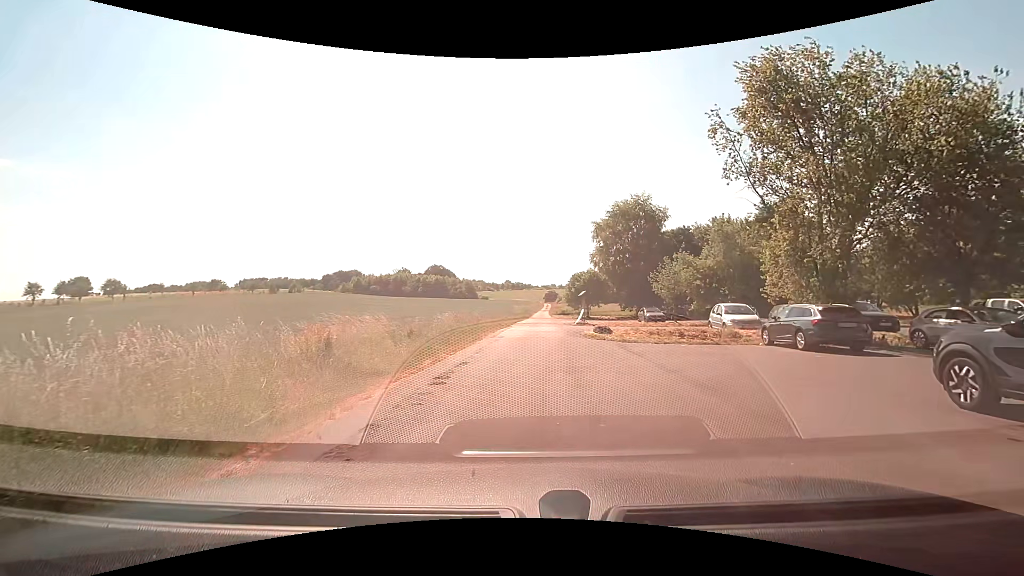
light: Day
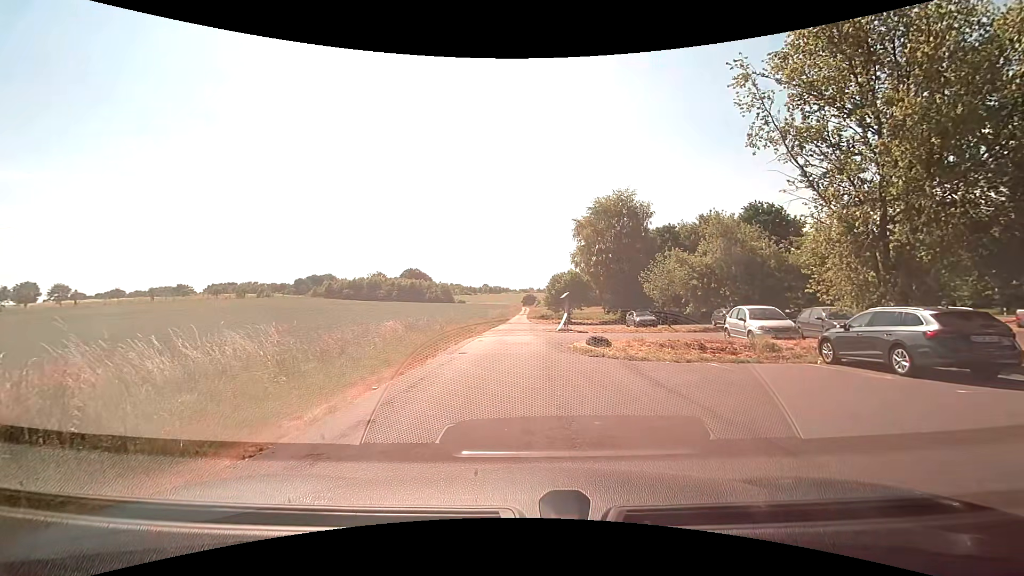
(+0.1, +5.4) m; +2°
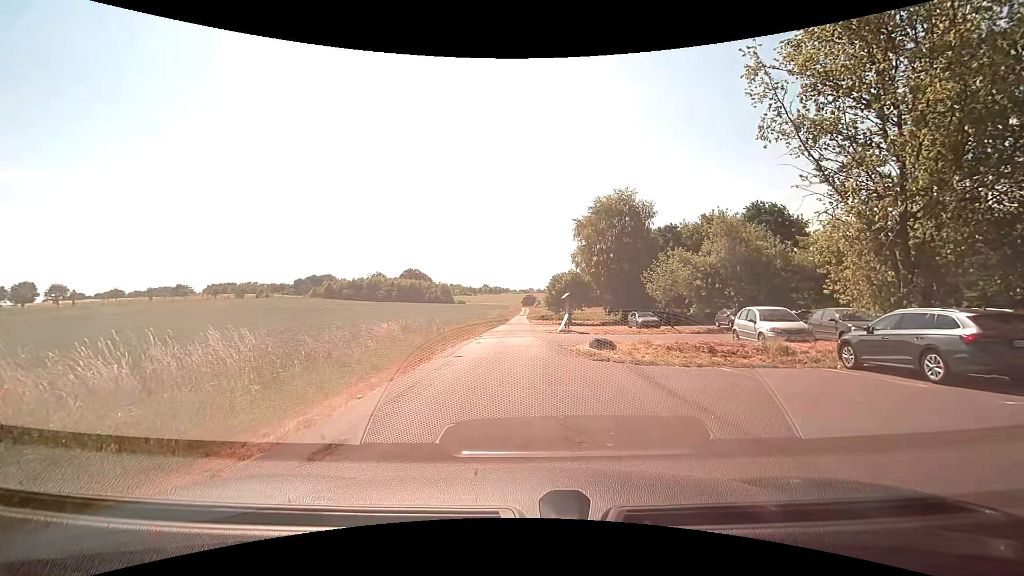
(0.0, +0.9) m; -1°
